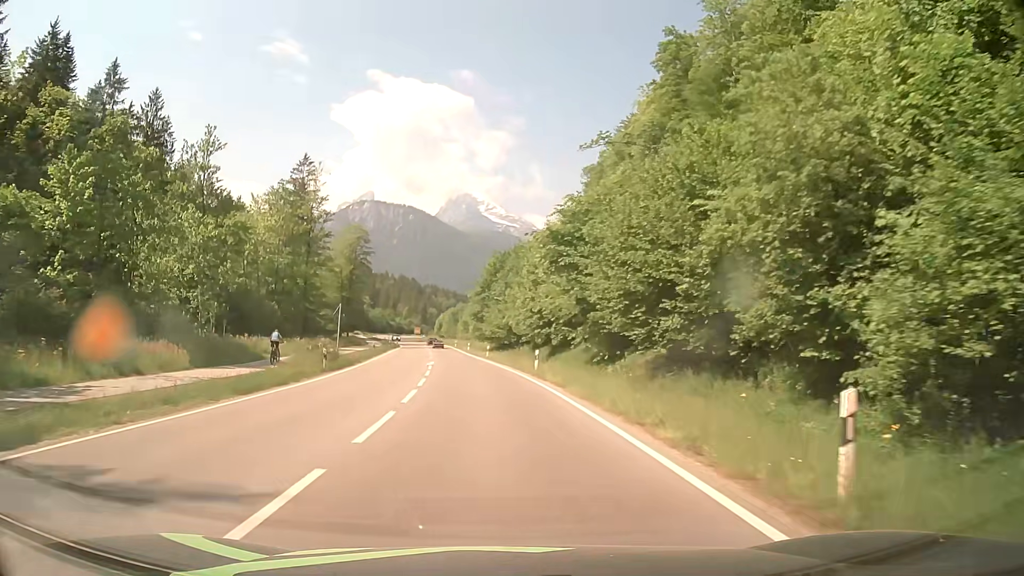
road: primary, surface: asphalt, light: Day
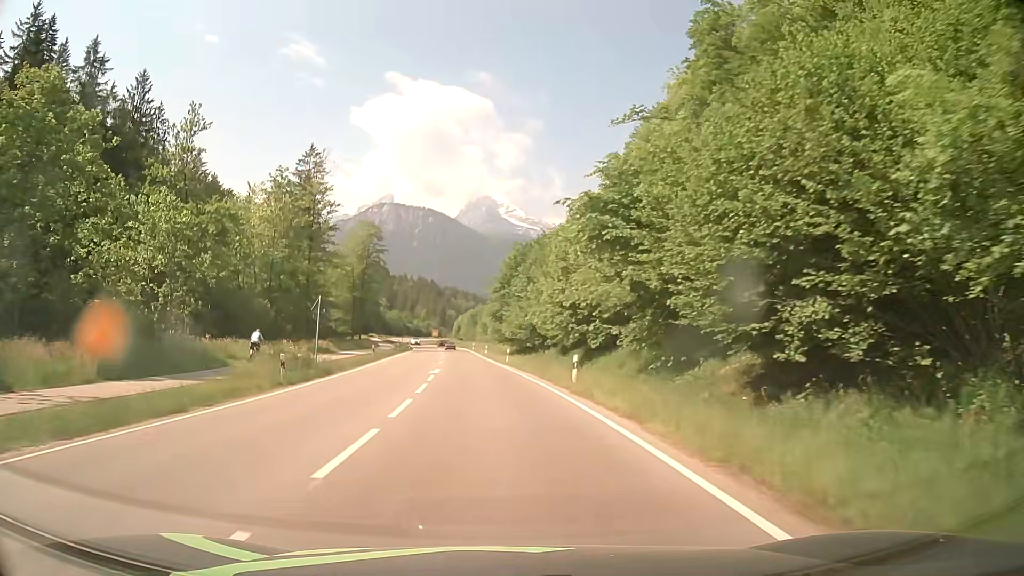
(0.0, +8.6) m; -2°
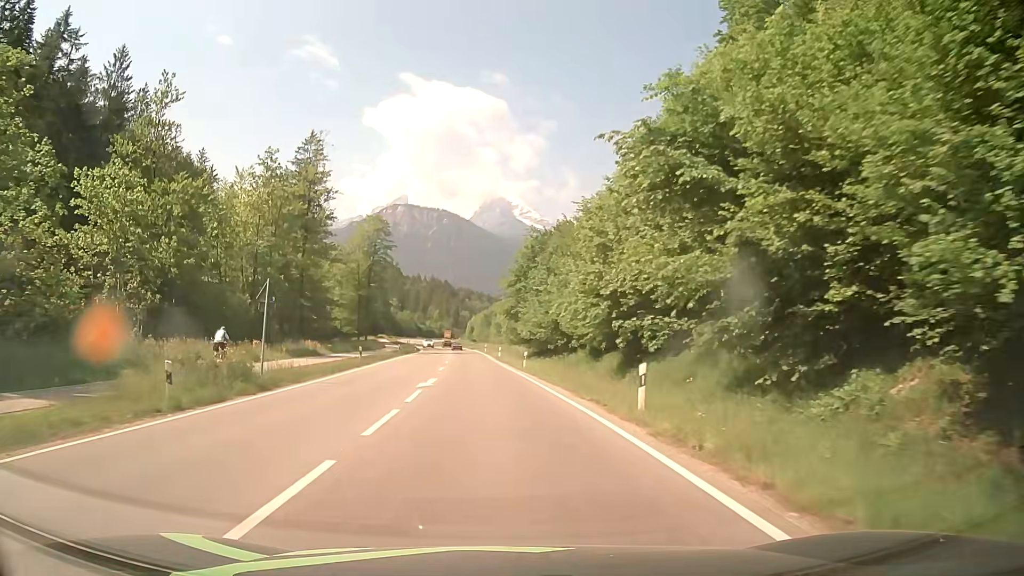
(0.0, +8.9) m; -1°
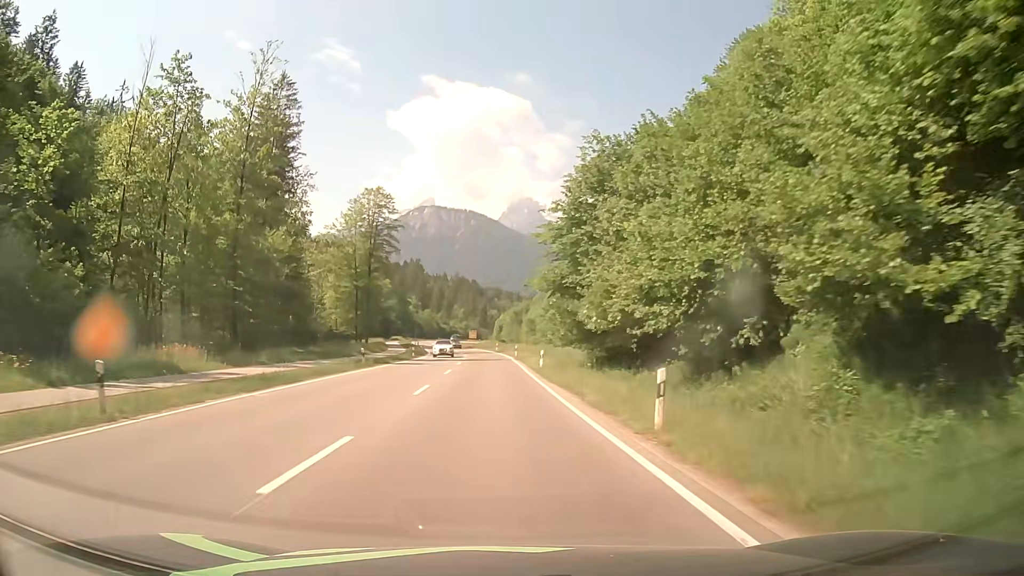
(-0.7, +28.3) m; -2°
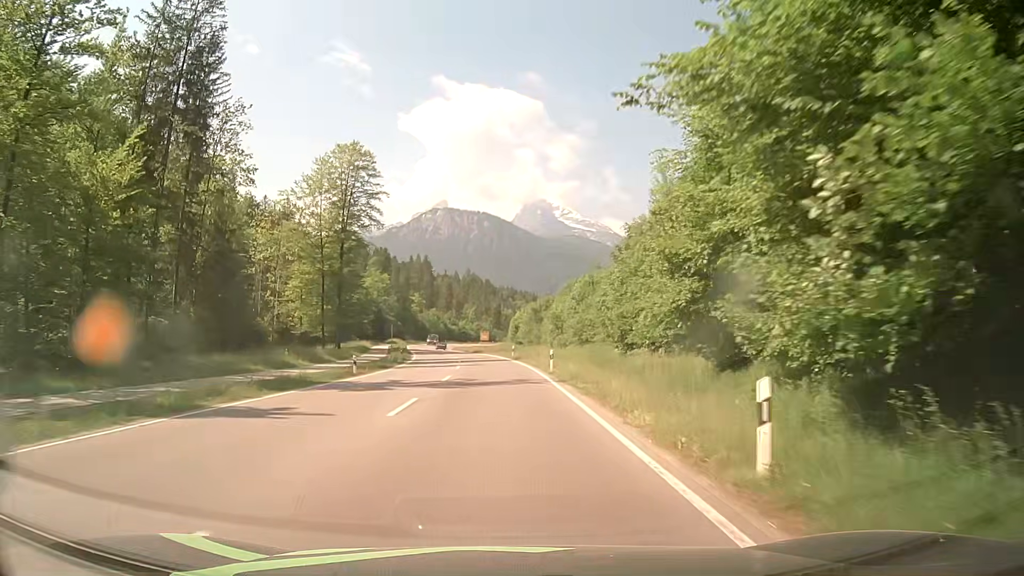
(-0.5, +29.0) m; -2°
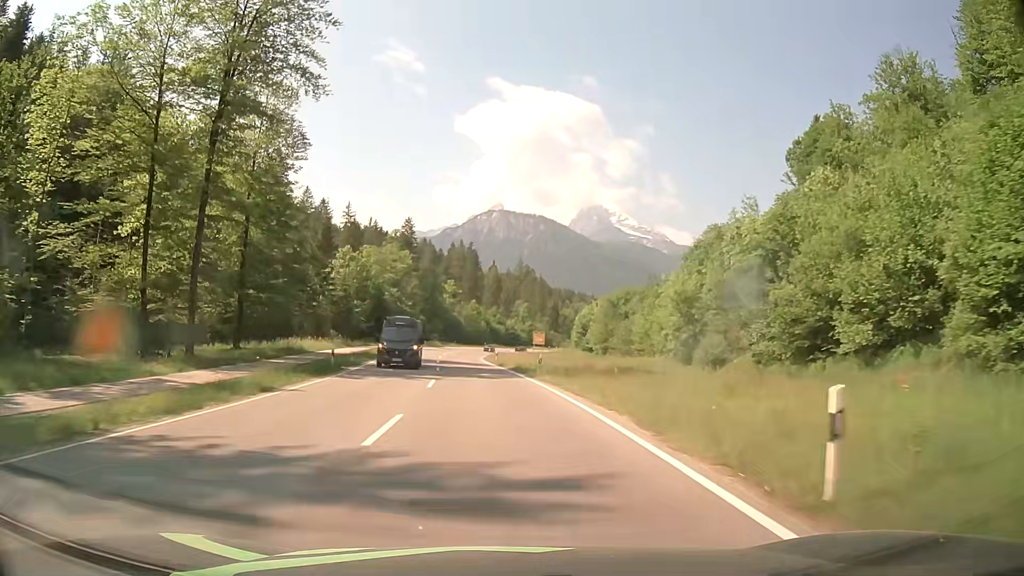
(-1.3, +51.9) m; -4°
(0, +10) (-1, +20) (-1, +30) (-2, +40) (-3, +50) (-4, +60) (-4, +70) (-5, +80) (-5, +90) (-5, +100) m
